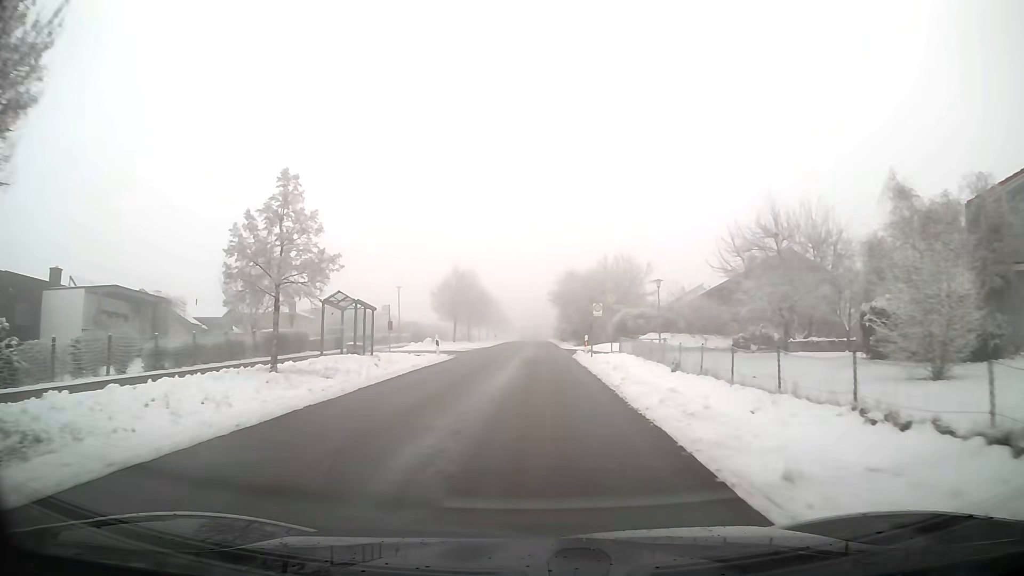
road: tertiary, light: Day
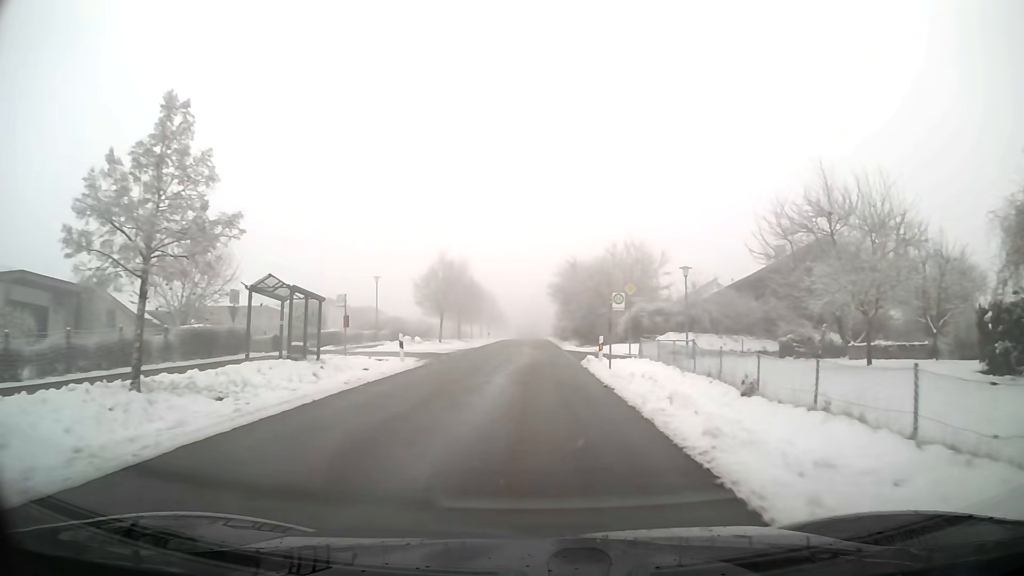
(0.0, +7.8) m; 0°
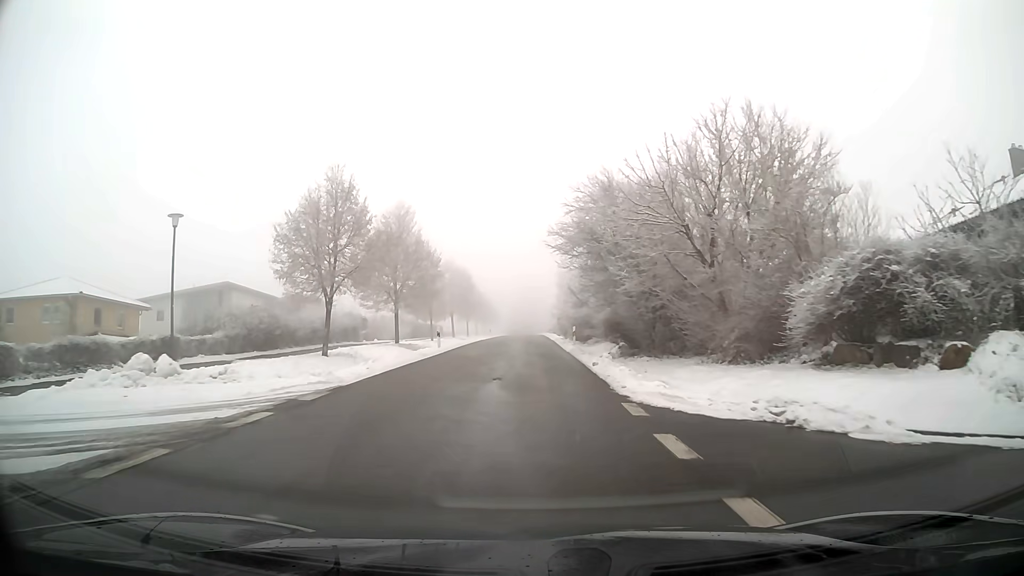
(+0.1, +30.8) m; 0°
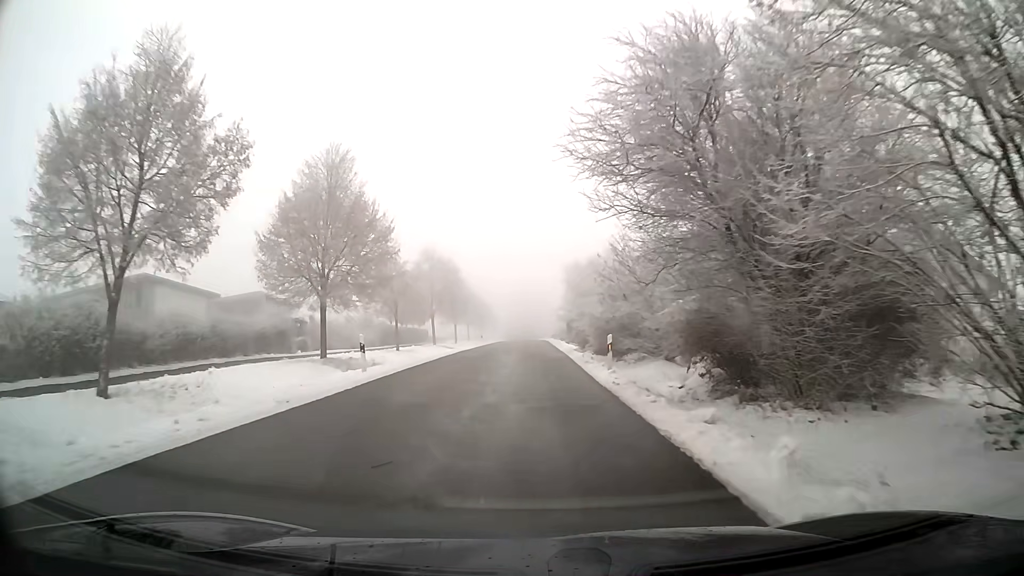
(0.0, +15.0) m; 0°
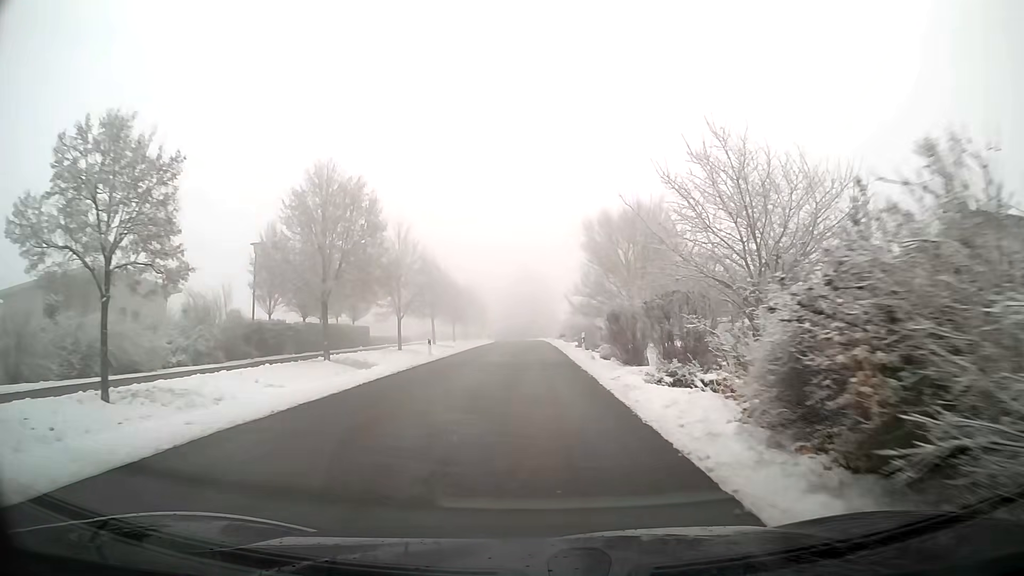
(0.0, +29.9) m; 0°
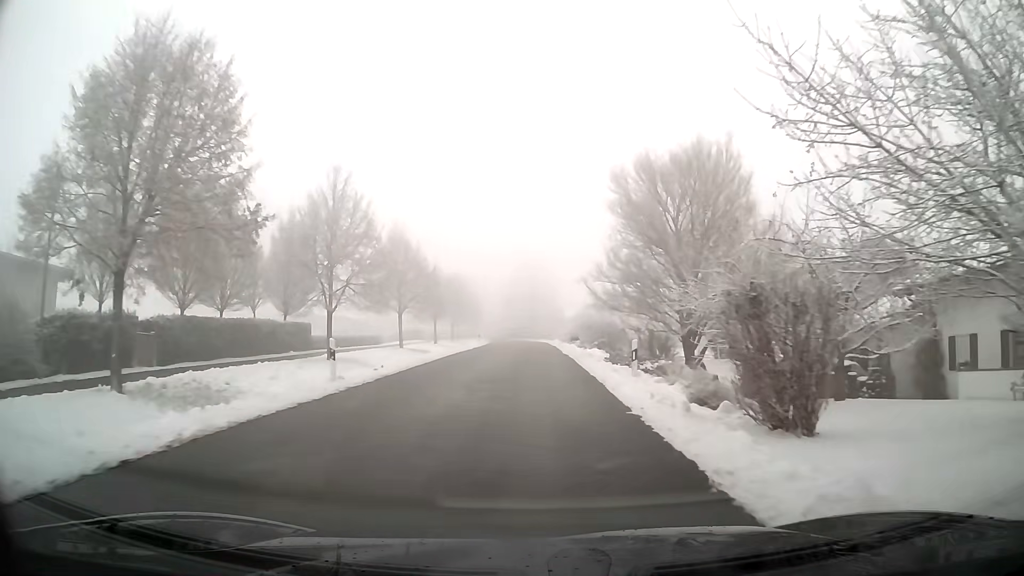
(0.0, +15.1) m; 0°
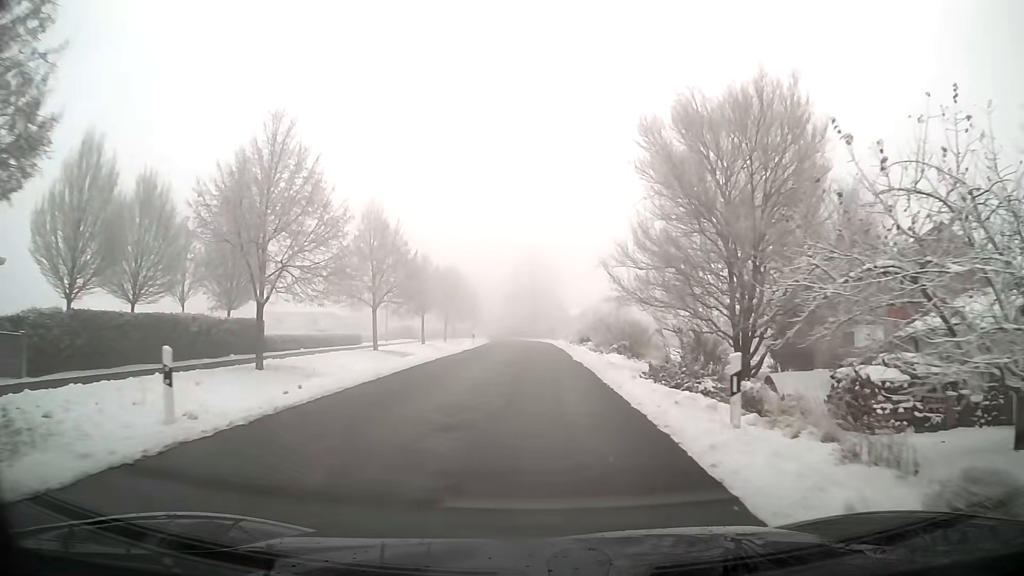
(0.0, +7.6) m; 0°
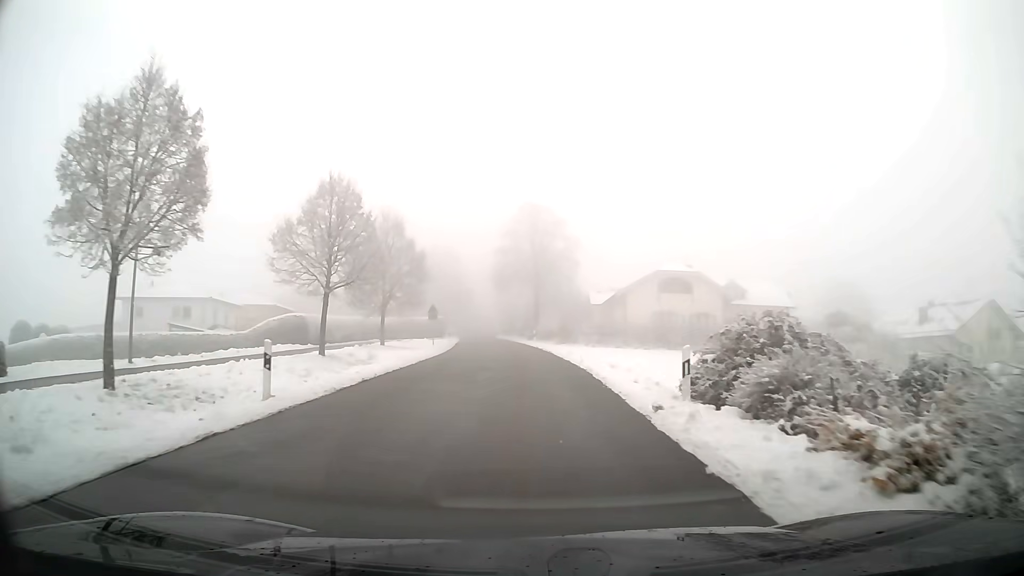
(0.0, +38.5) m; -1°
(0, +10) (0, +20) (-1, +30) (-1, +40) (-2, +50) (-3, +60) (-4, +70) (-5, +80) (-6, +90) (-7, +100) m
